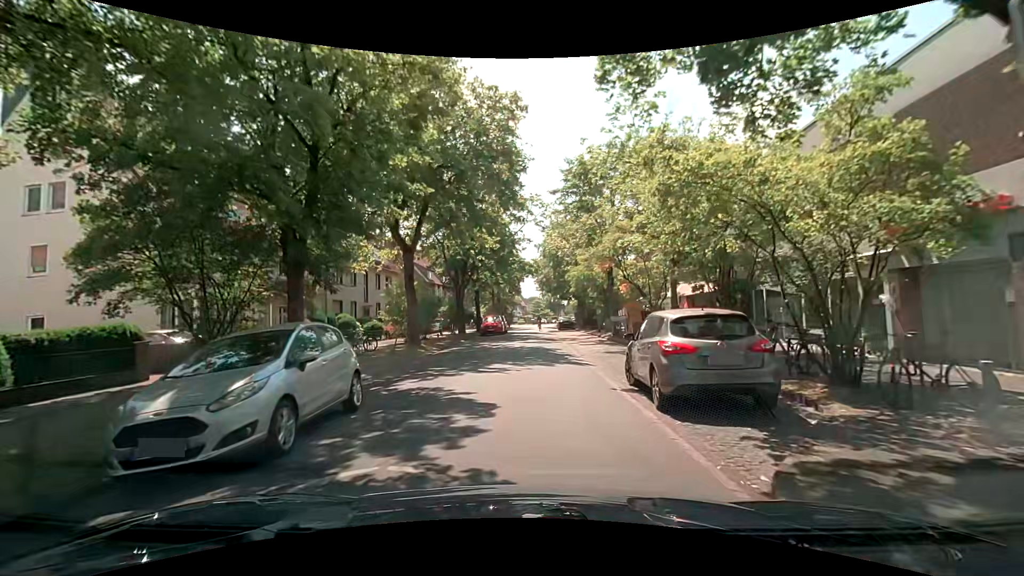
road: residential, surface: asphalt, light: Day
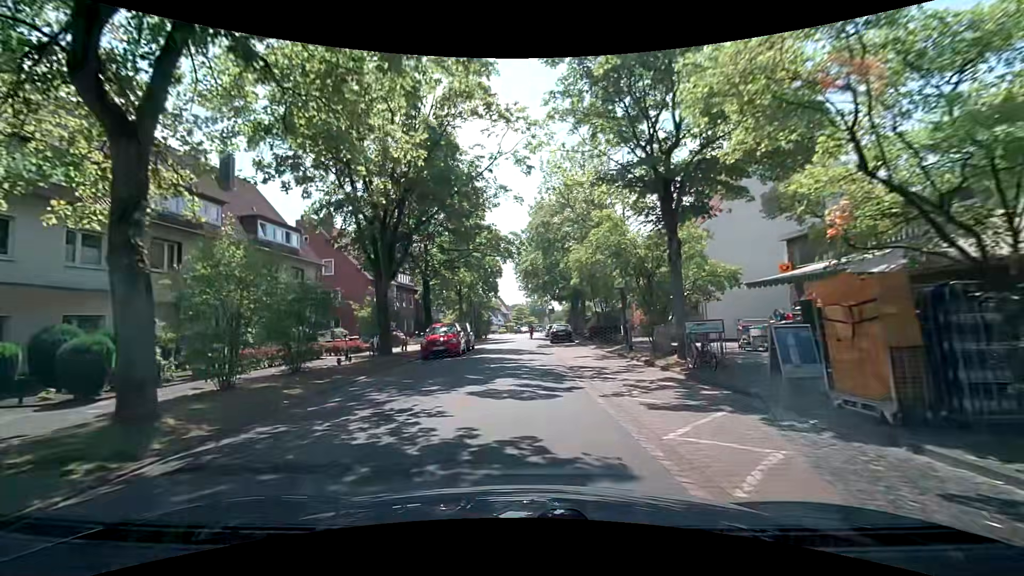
(+0.3, +16.8) m; +2°
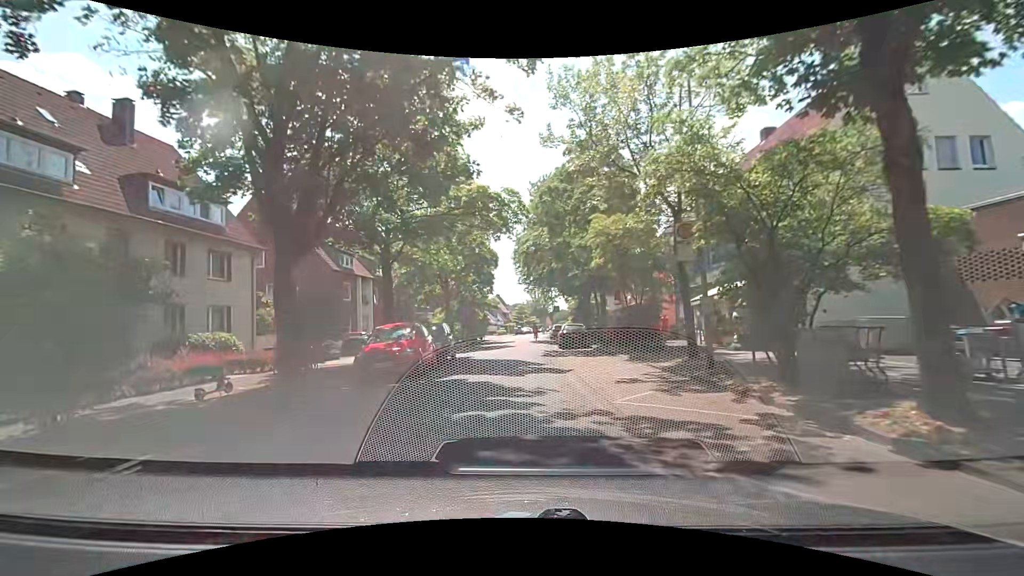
(+0.1, +8.9) m; 0°
